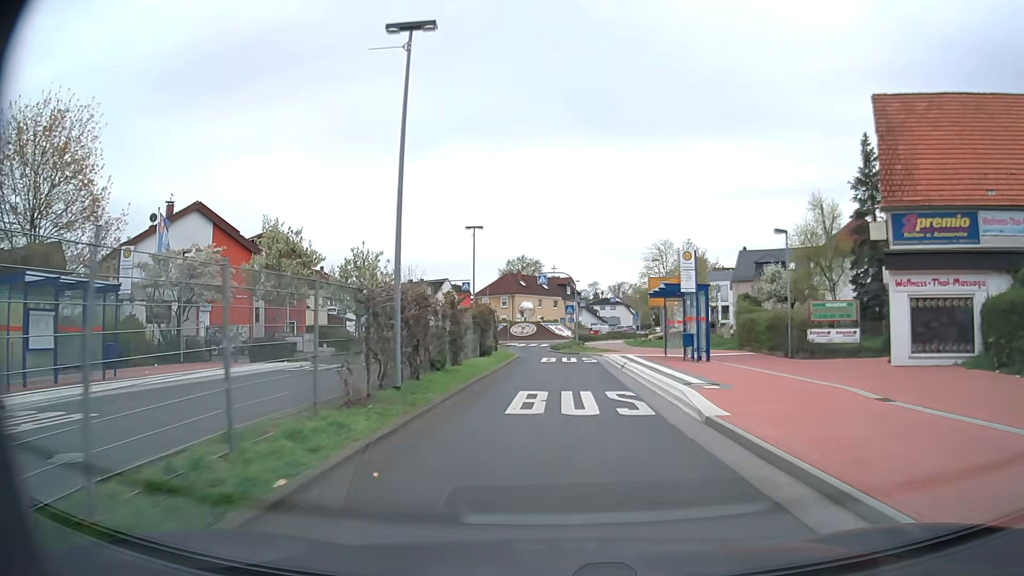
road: secondary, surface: asphalt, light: Day
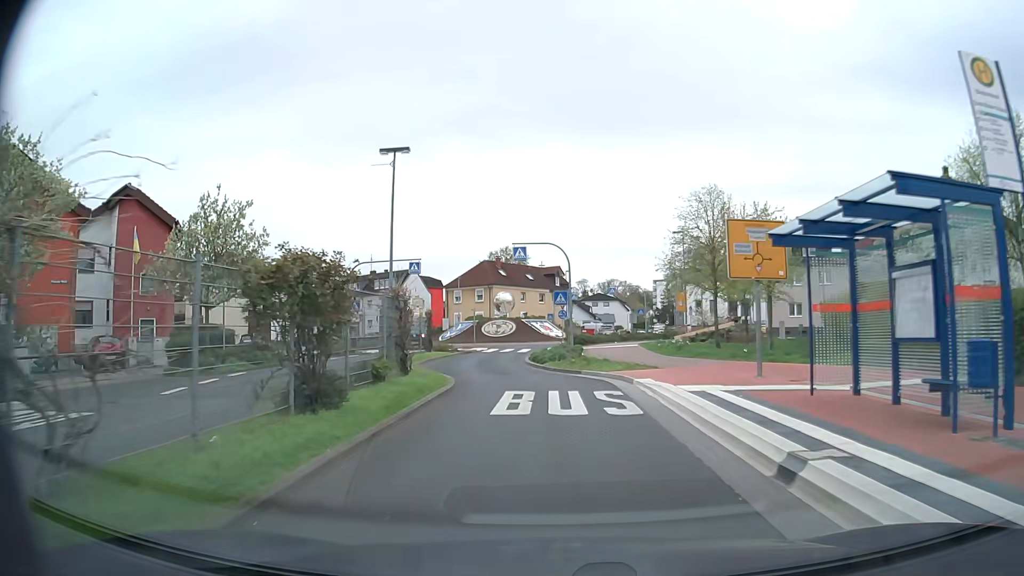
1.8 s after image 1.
(+0.2, +18.0) m; +1°
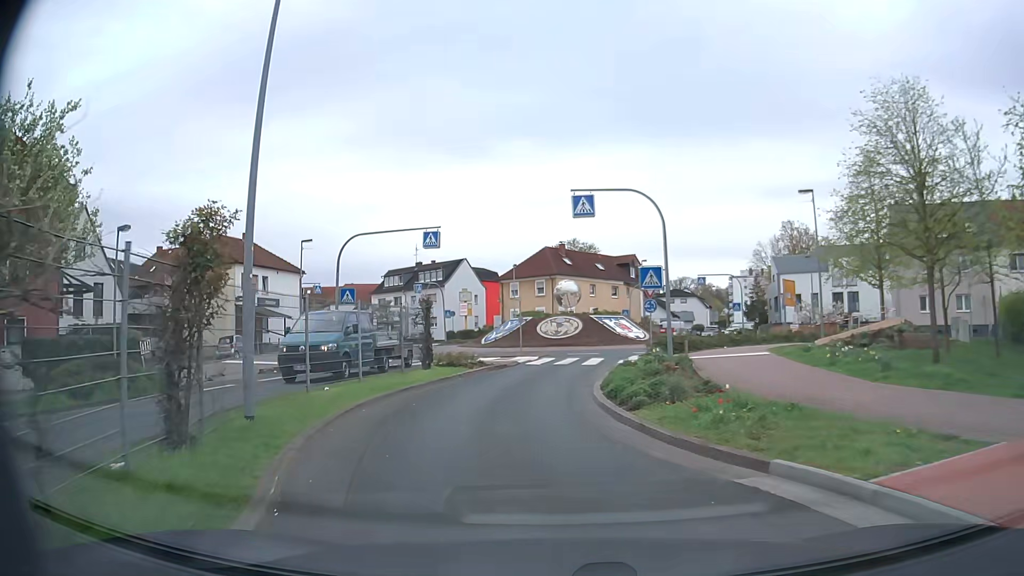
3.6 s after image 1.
(-0.3, +14.1) m; -5°
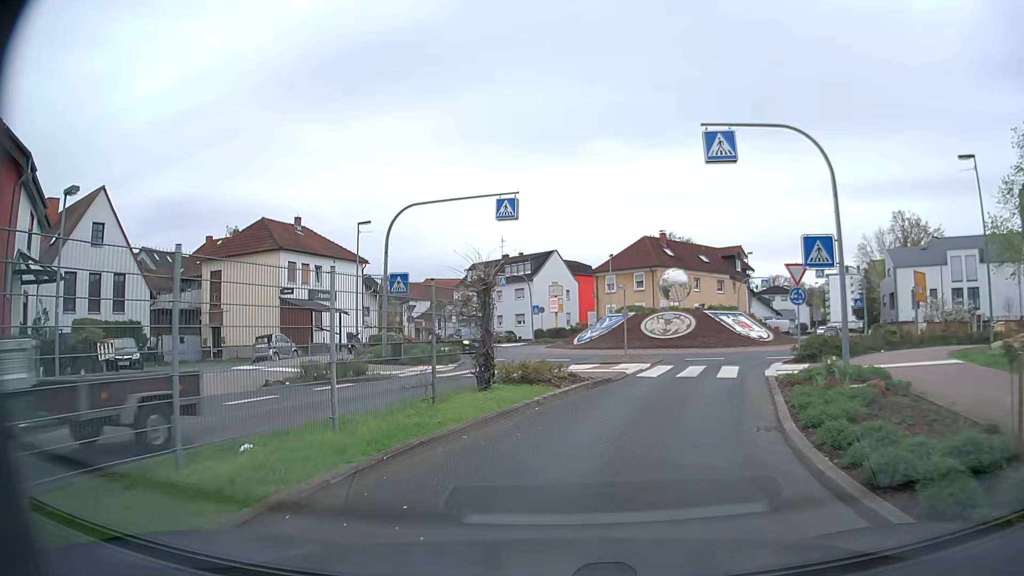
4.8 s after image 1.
(-0.6, +7.3) m; -9°
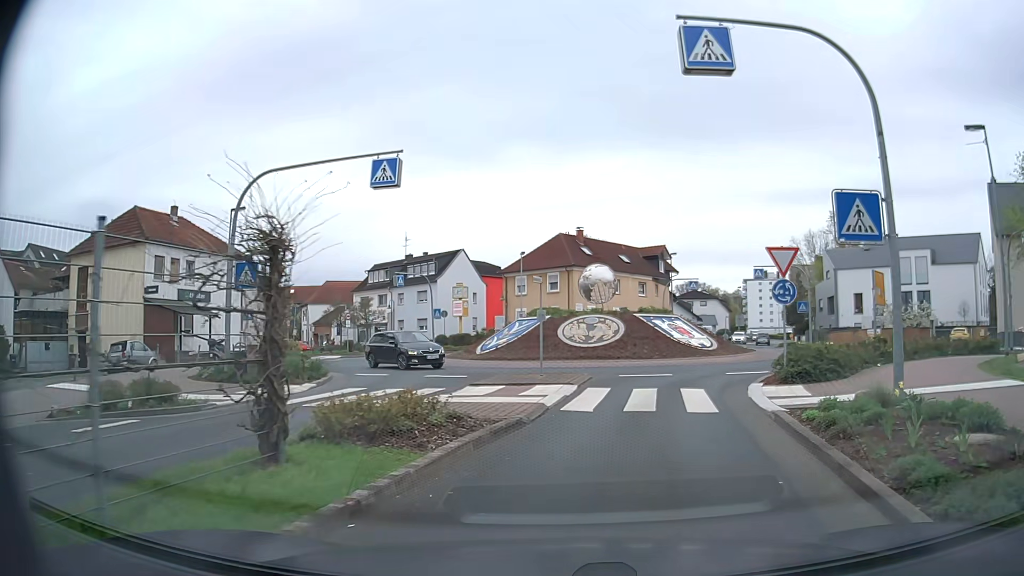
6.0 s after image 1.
(+0.2, +6.2) m; +7°
(+1, +10) (+4, +19) (+11, +27) (+15, +36) (+15, +46) (+18, +55) (+21, +65) (+24, +74) (+27, +84) (+31, +93) m
